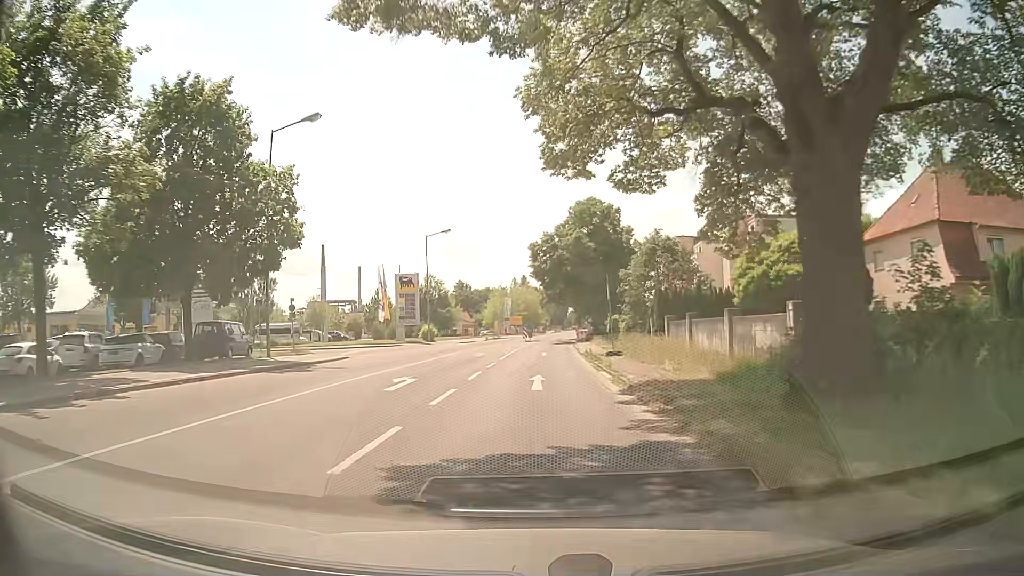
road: secondary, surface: asphalt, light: Day
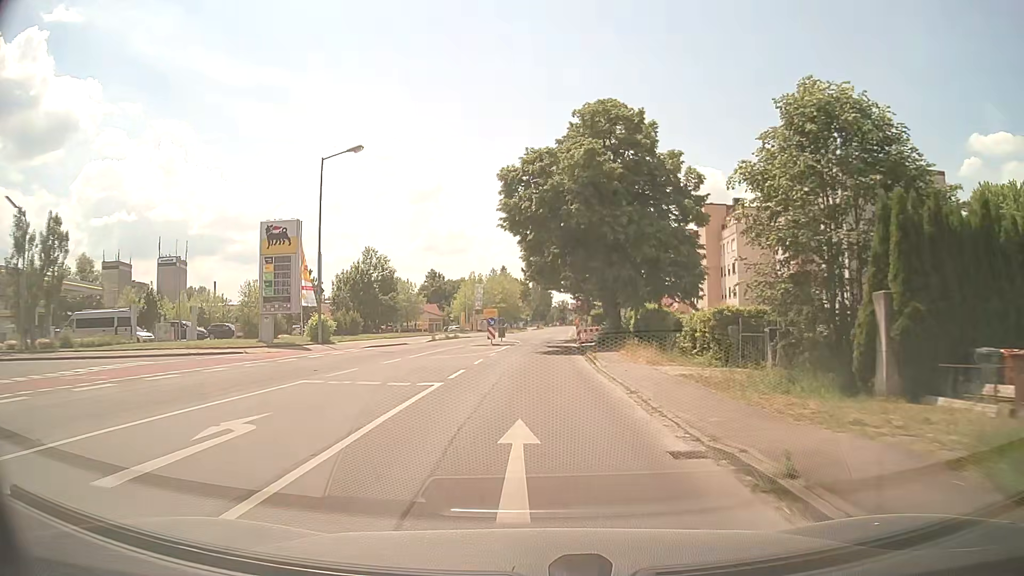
(+0.3, +30.4) m; +1°
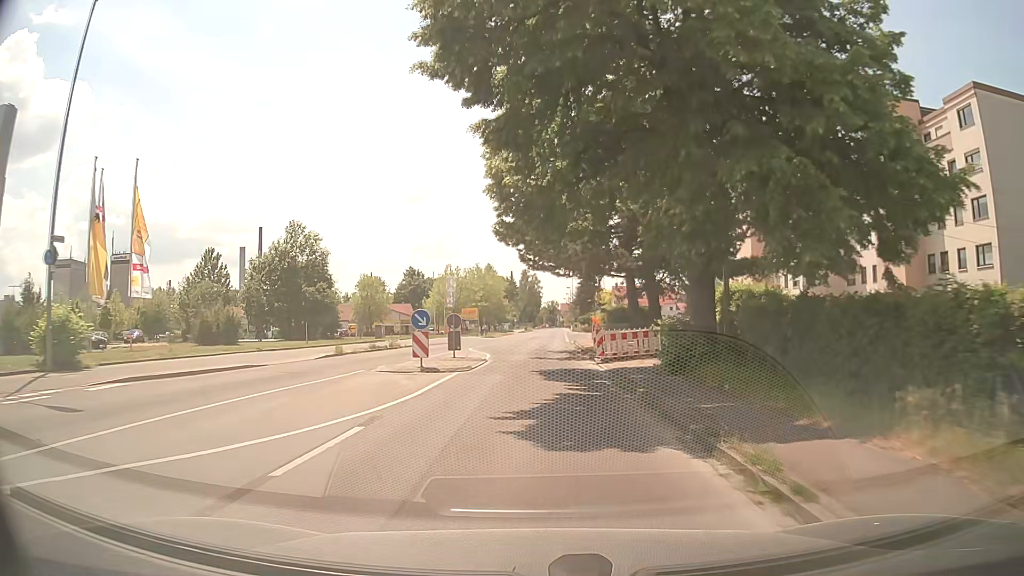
(+0.3, +22.8) m; +1°
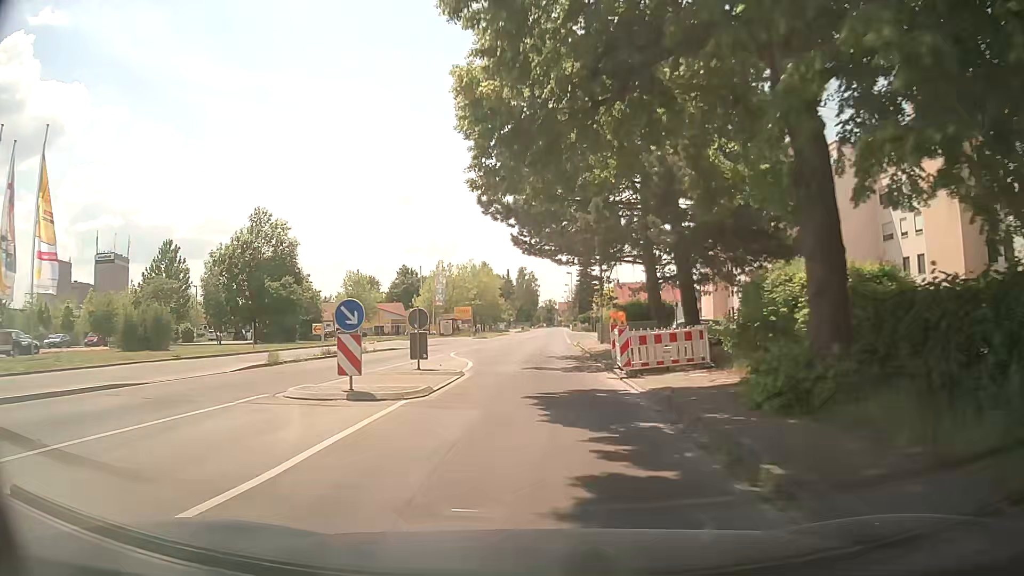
(0.0, +7.4) m; 0°
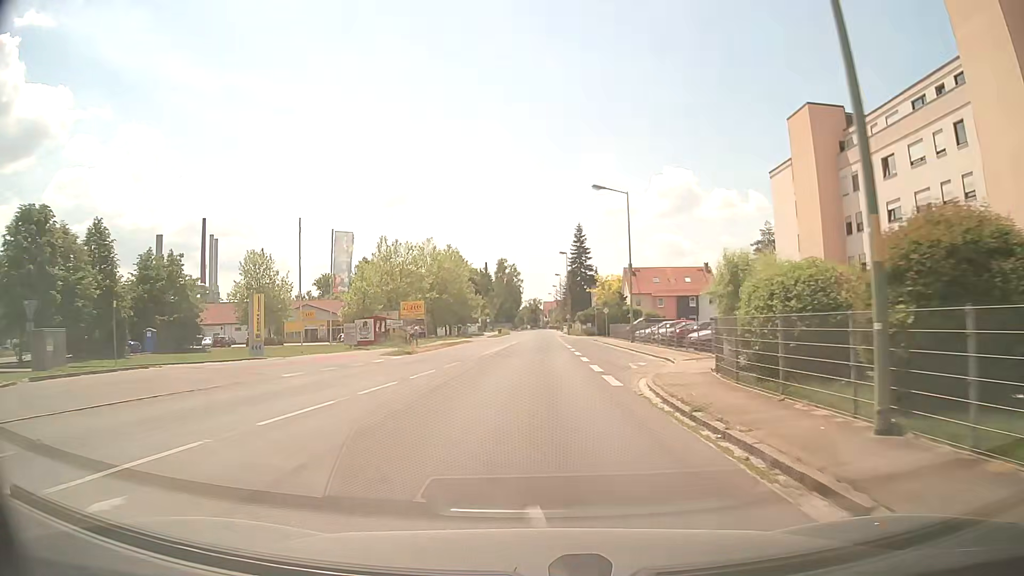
(+0.3, +36.1) m; +2°
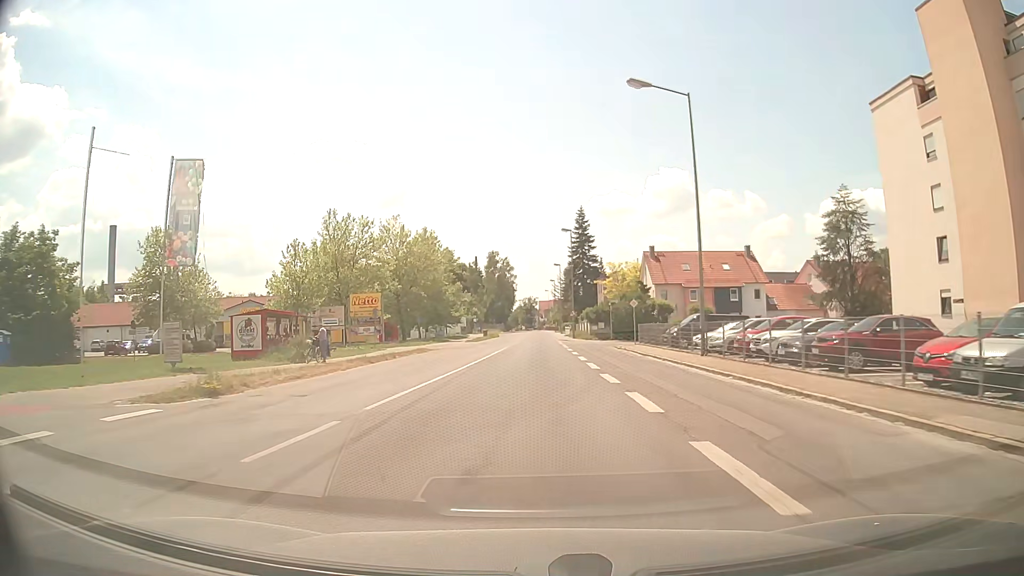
(-0.1, +21.5) m; 0°
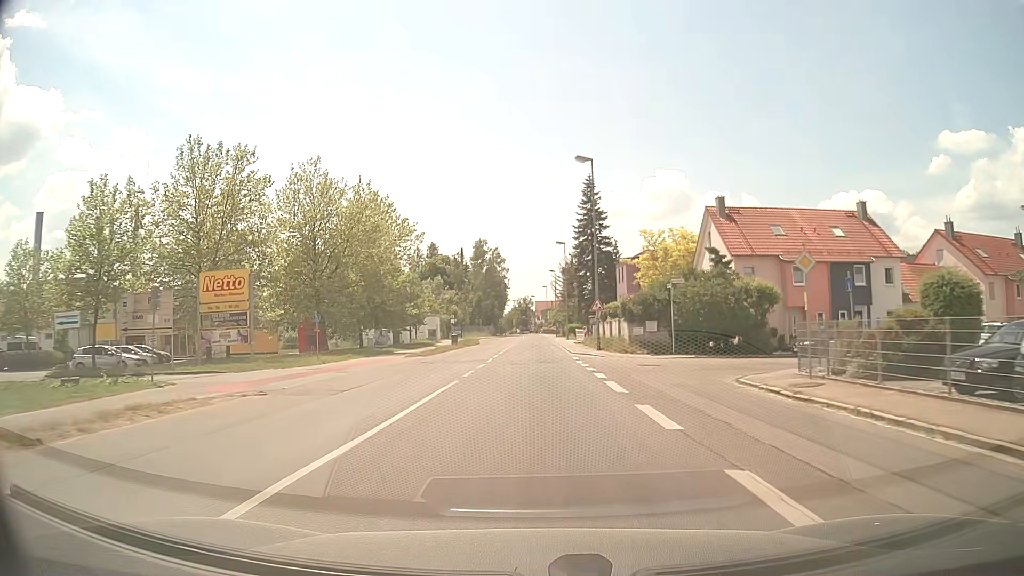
(+0.2, +29.4) m; +1°
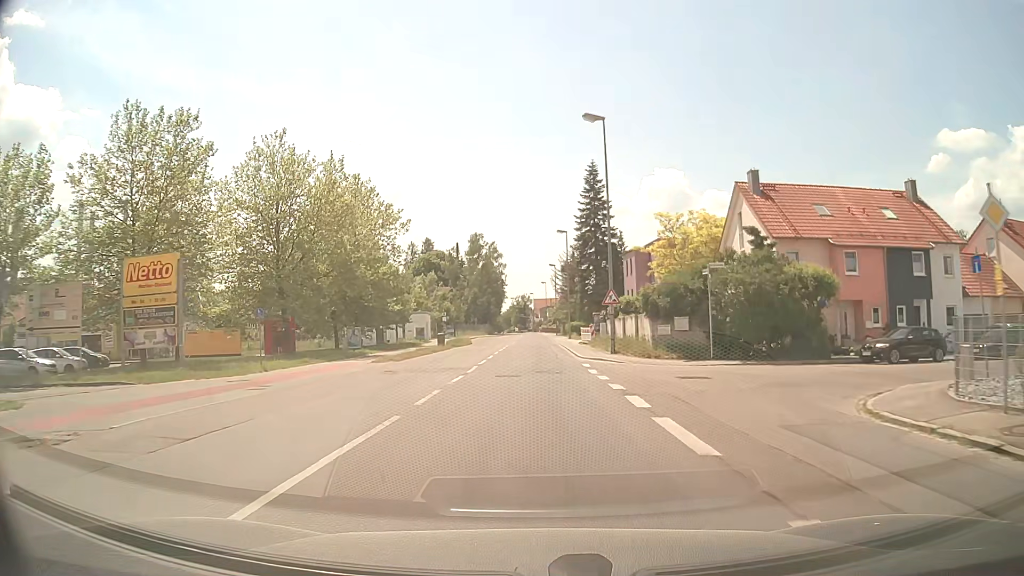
(0.0, +7.5) m; 0°
(0, +10) (0, +20) (0, +30) (0, +40) (0, +50) (0, +60) (0, +70) (0, +80) (0, +90) (0, +100) m
